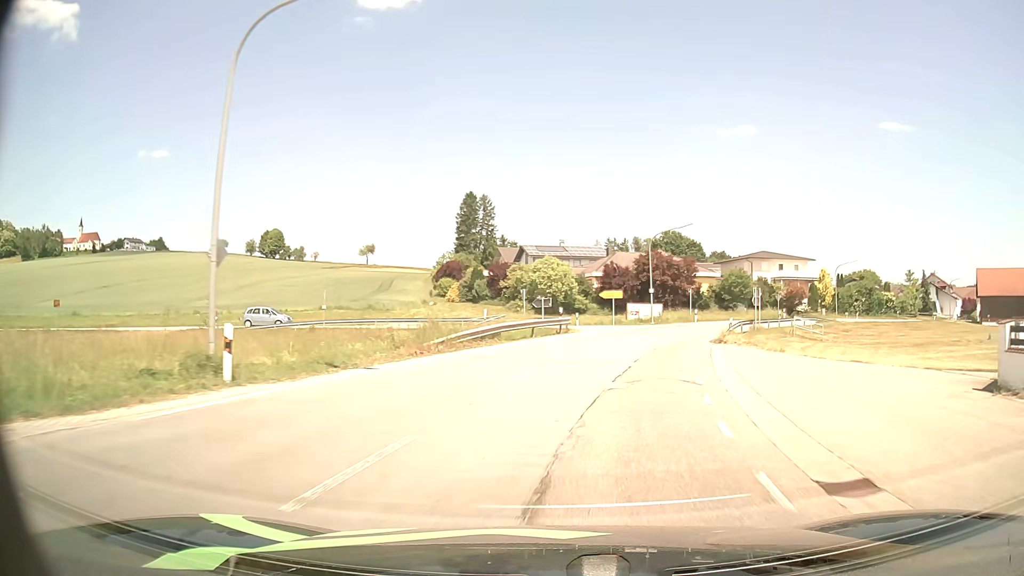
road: secondary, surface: asphalt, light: Day
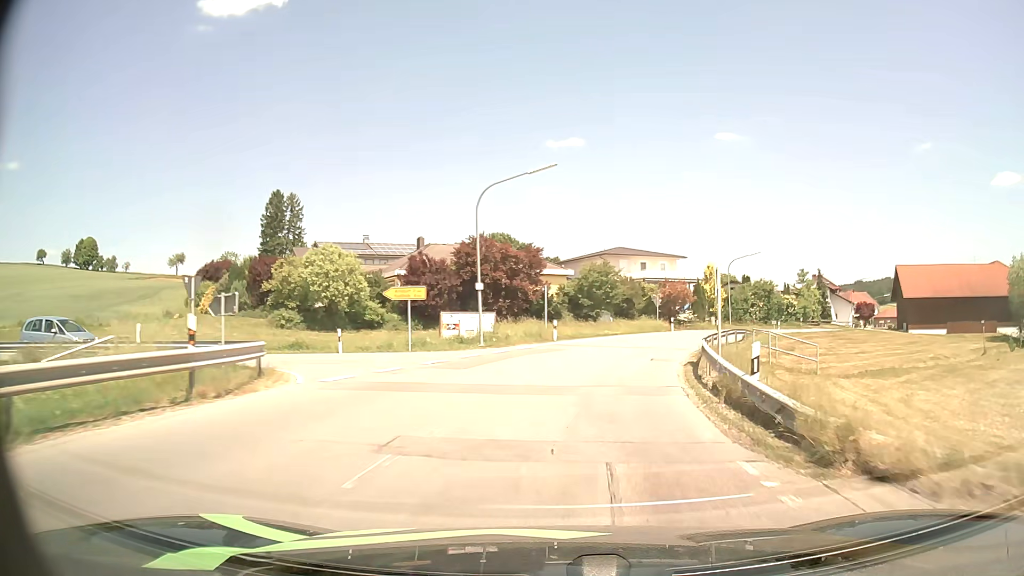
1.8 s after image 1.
(+3.1, +23.4) m; +15°
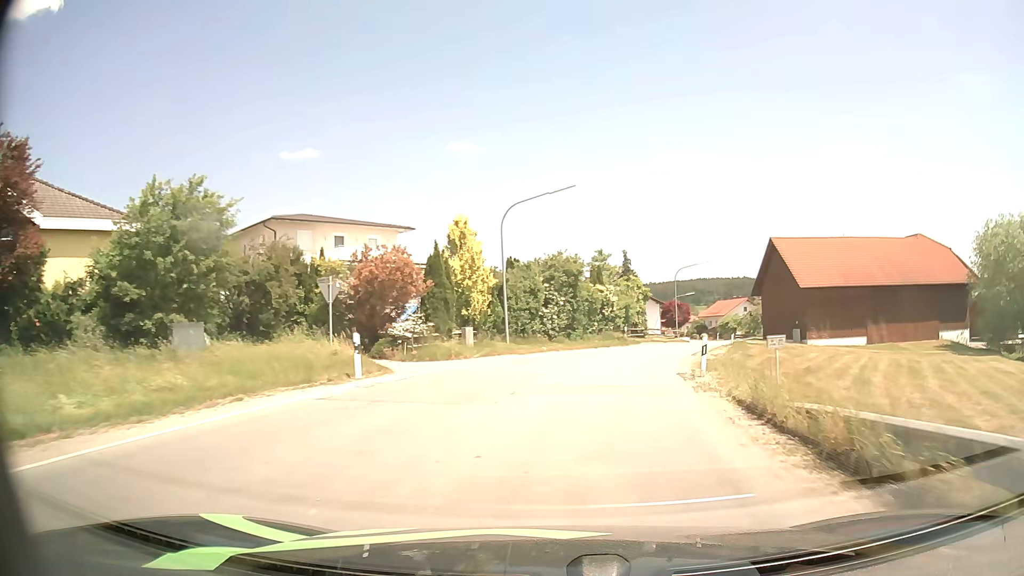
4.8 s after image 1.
(+7.3, +36.7) m; +23°
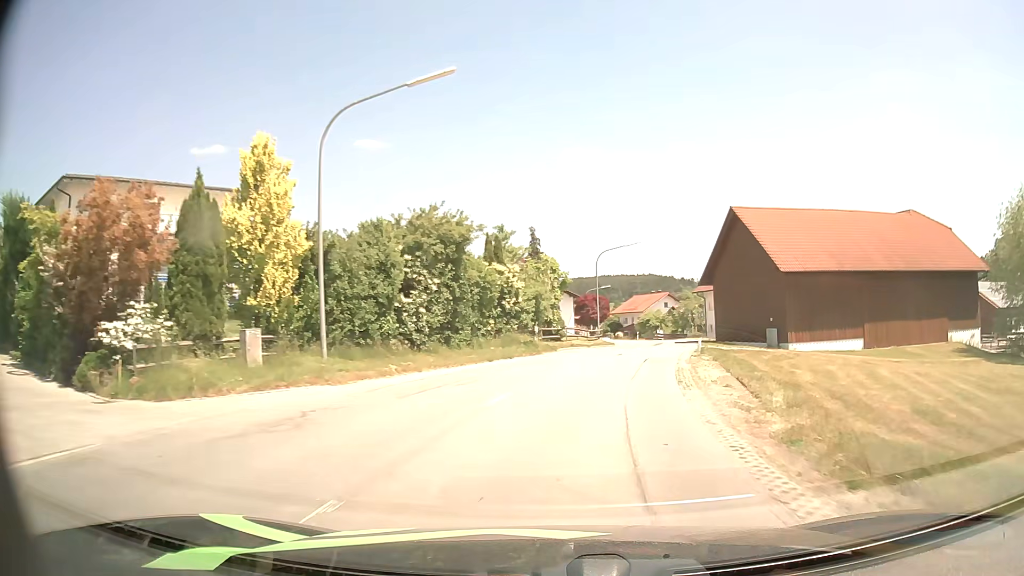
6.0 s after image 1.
(+1.1, +14.8) m; +8°
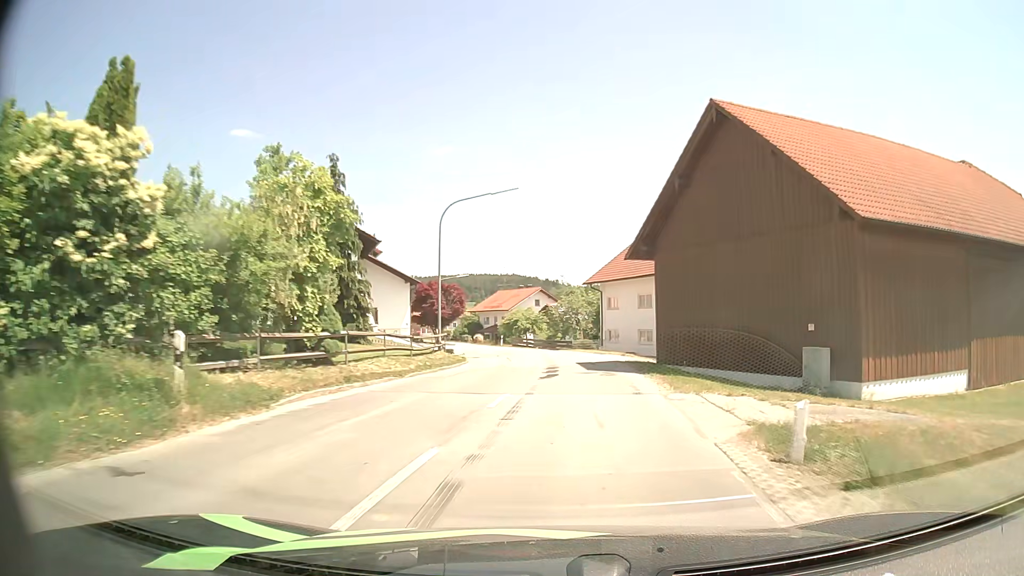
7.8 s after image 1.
(+2.3, +22.1) m; +11°
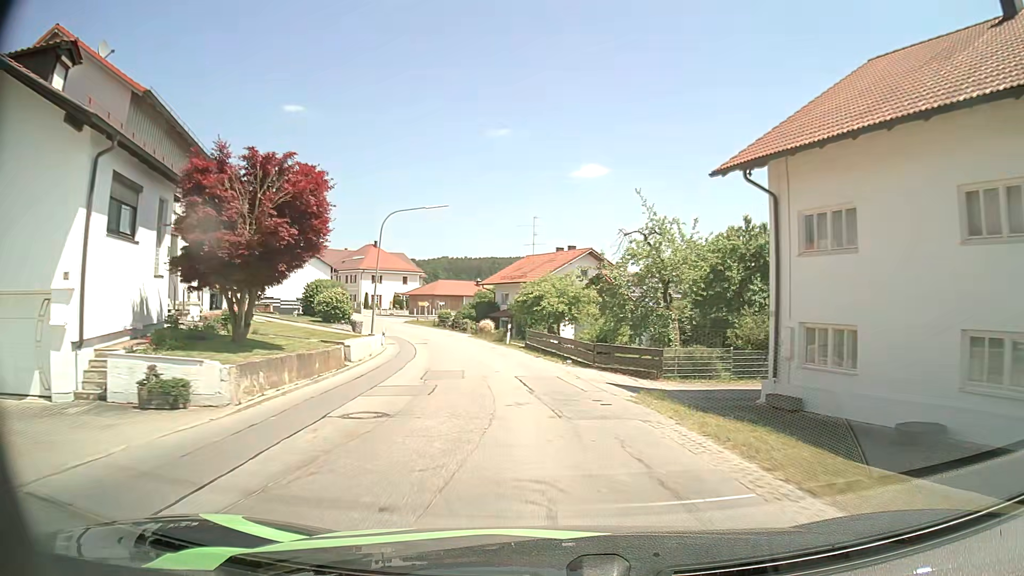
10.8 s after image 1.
(+0.5, +36.5) m; -3°
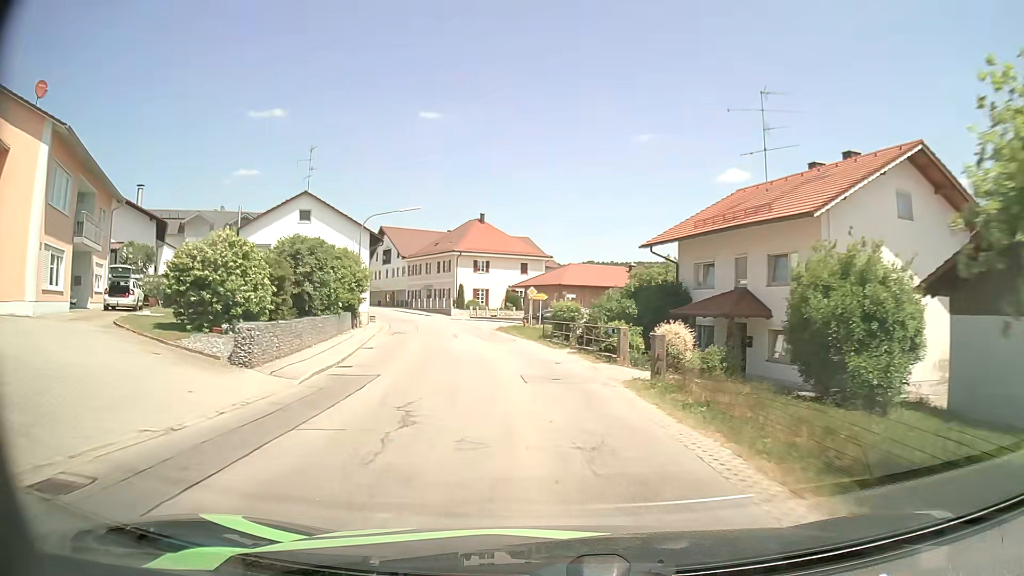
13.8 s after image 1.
(-4.4, +37.4) m; -12°
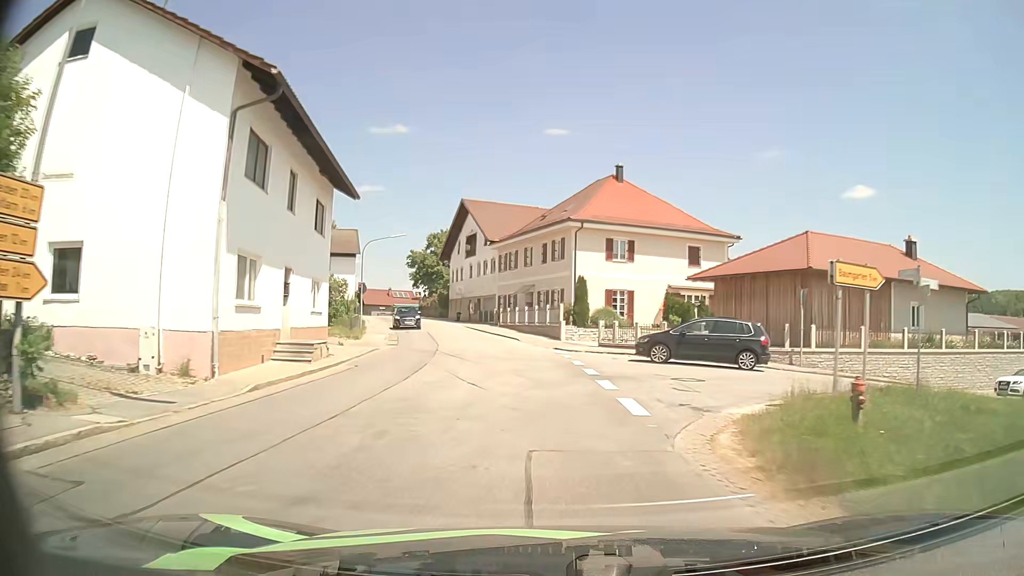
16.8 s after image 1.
(-3.9, +35.6) m; -11°
(0, +10) (-1, +20) (-2, +30) (-5, +40) (-7, +49) (-10, +59) (-13, +68) (-17, +78) (-21, +87) (-25, +96) m
